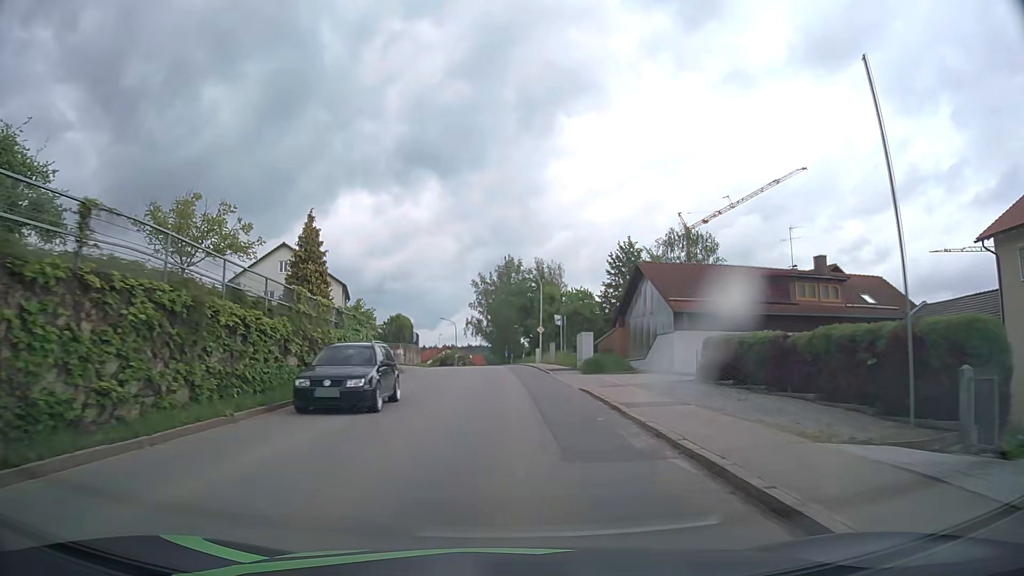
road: tertiary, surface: asphalt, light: Day
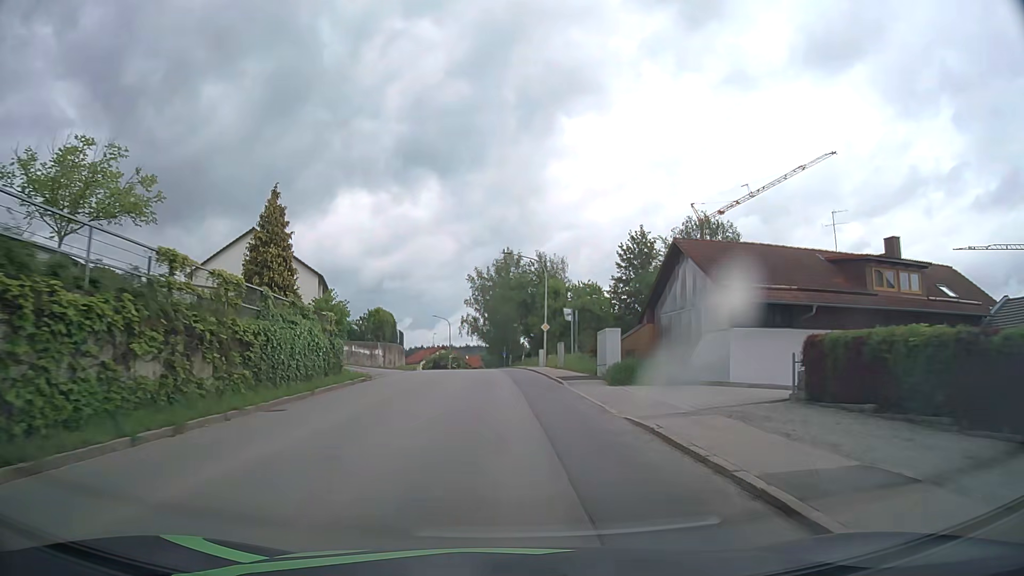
(0.0, +8.0) m; 0°
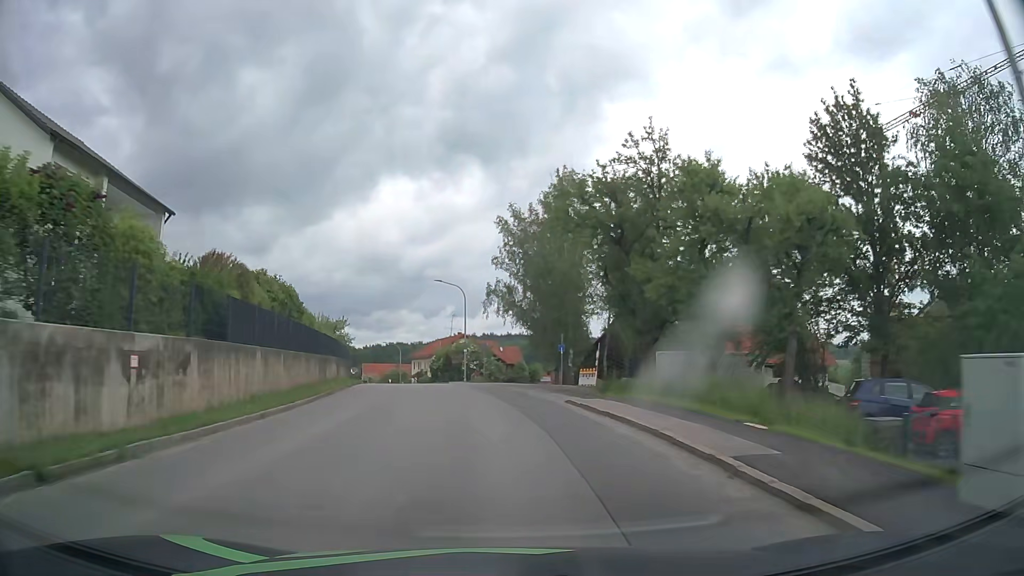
(-0.8, +39.8) m; -3°
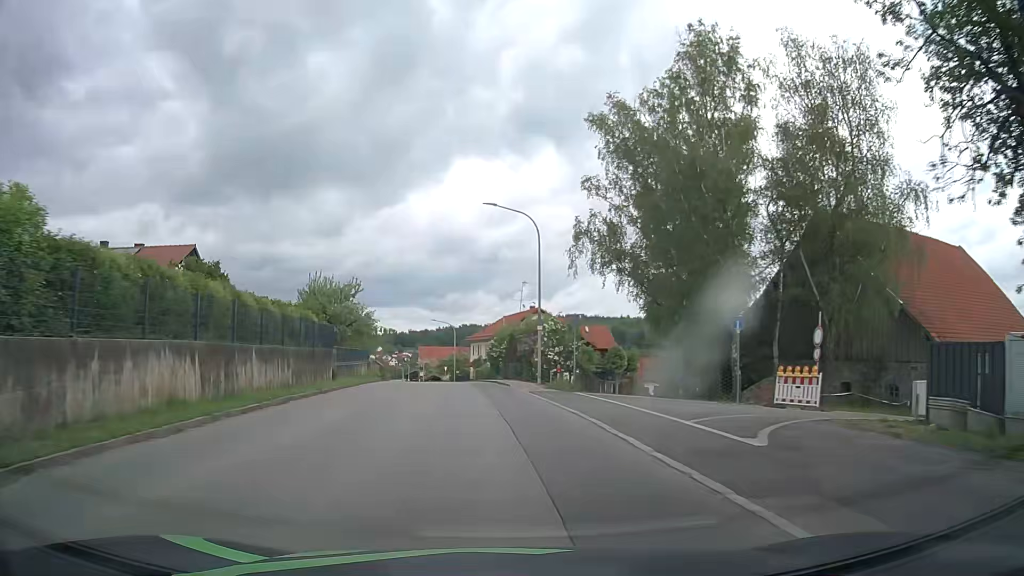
(-1.2, +24.1) m; -6°
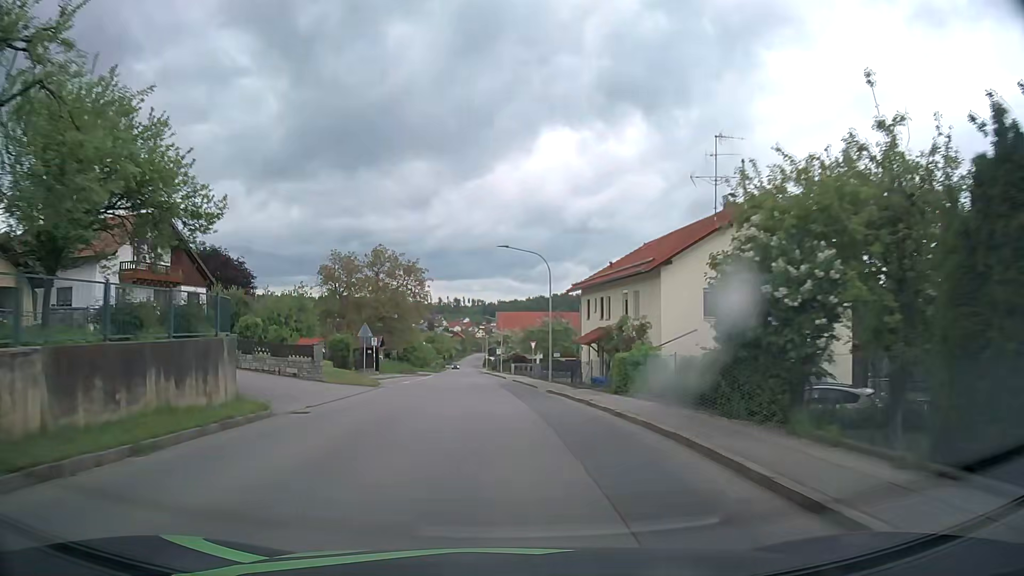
(-3.5, +40.8) m; -8°
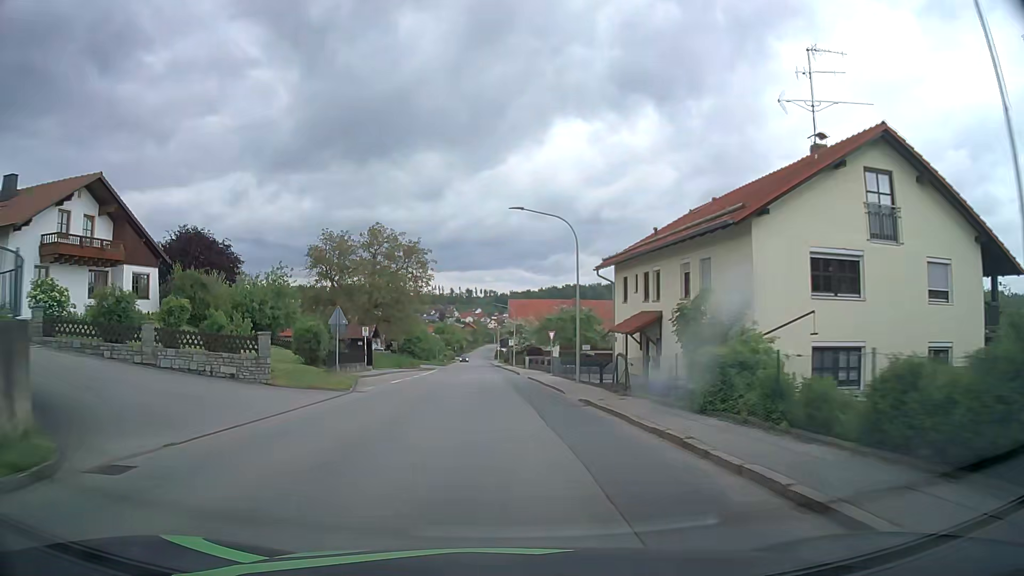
(-0.1, +8.3) m; -1°
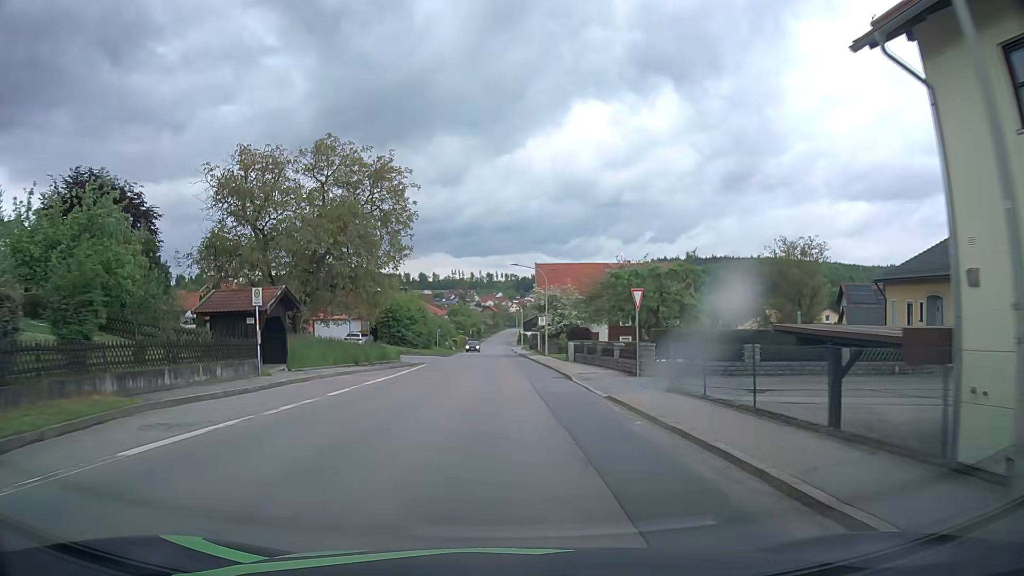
(-0.5, +24.8) m; -2°
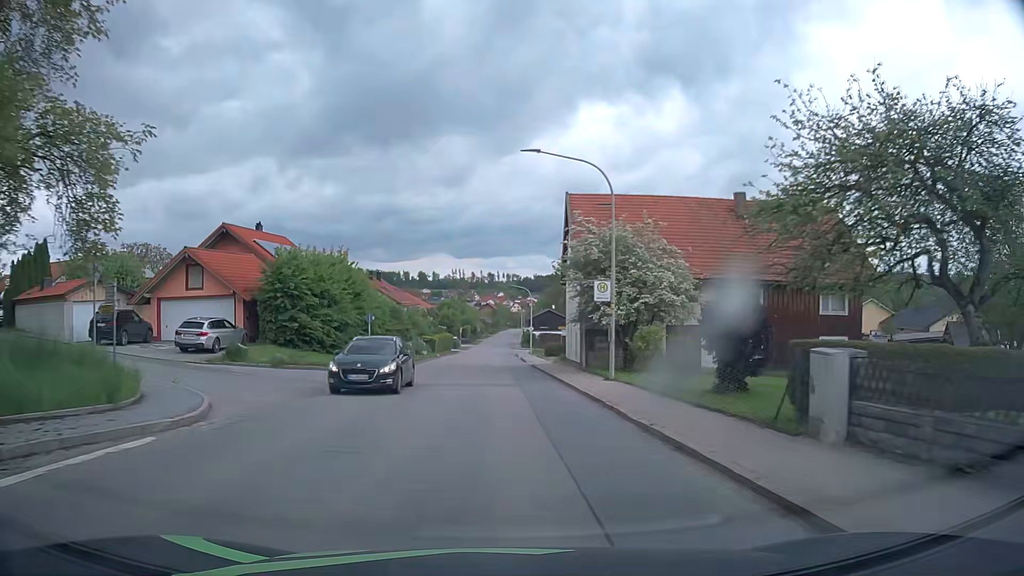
(-0.2, +32.3) m; 0°
(0, +10) (0, +20) (0, +30) (-1, +40) (-1, +50) (-1, +60) (-1, +70) (-1, +80) (-1, +90) (-1, +100) m
